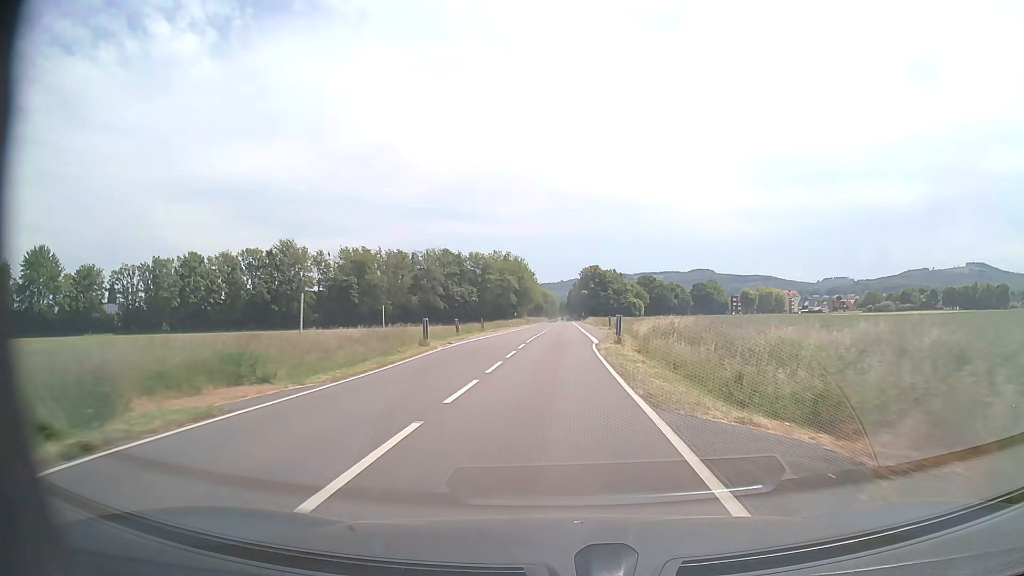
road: tertiary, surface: asphalt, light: Day
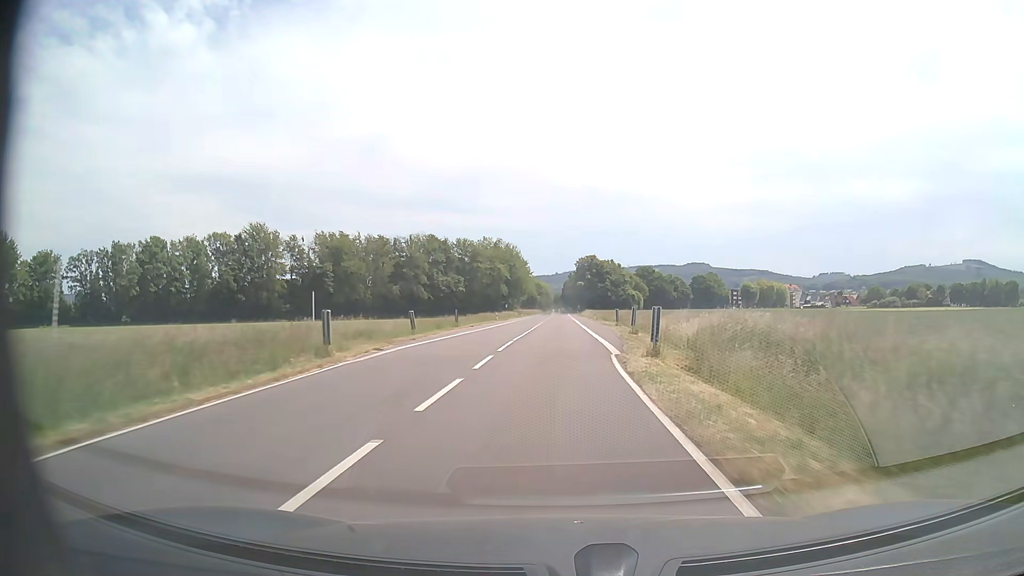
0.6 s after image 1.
(0.0, +13.9) m; 0°
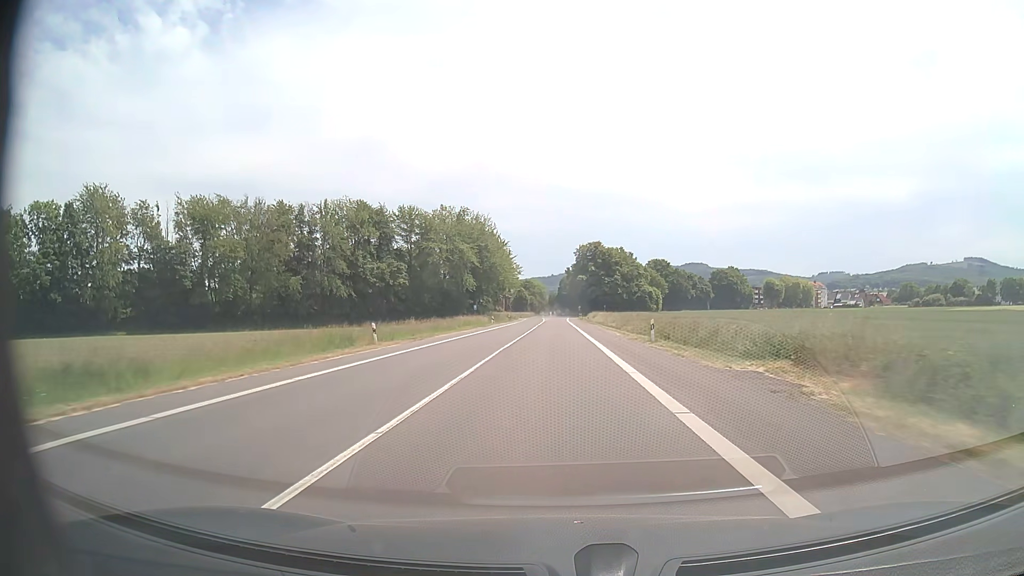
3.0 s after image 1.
(+0.4, +55.6) m; 0°
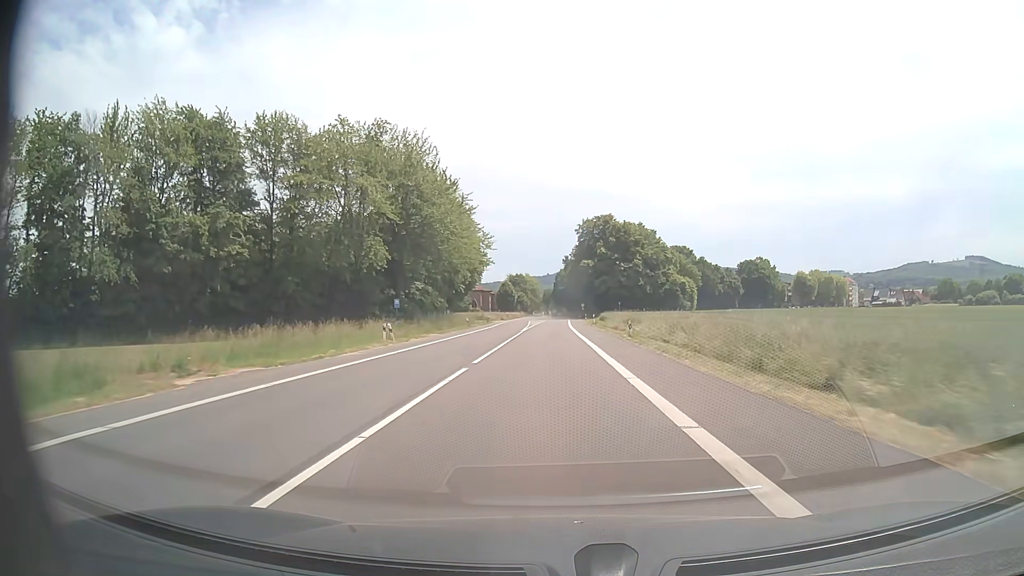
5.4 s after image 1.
(+0.1, +53.6) m; 0°
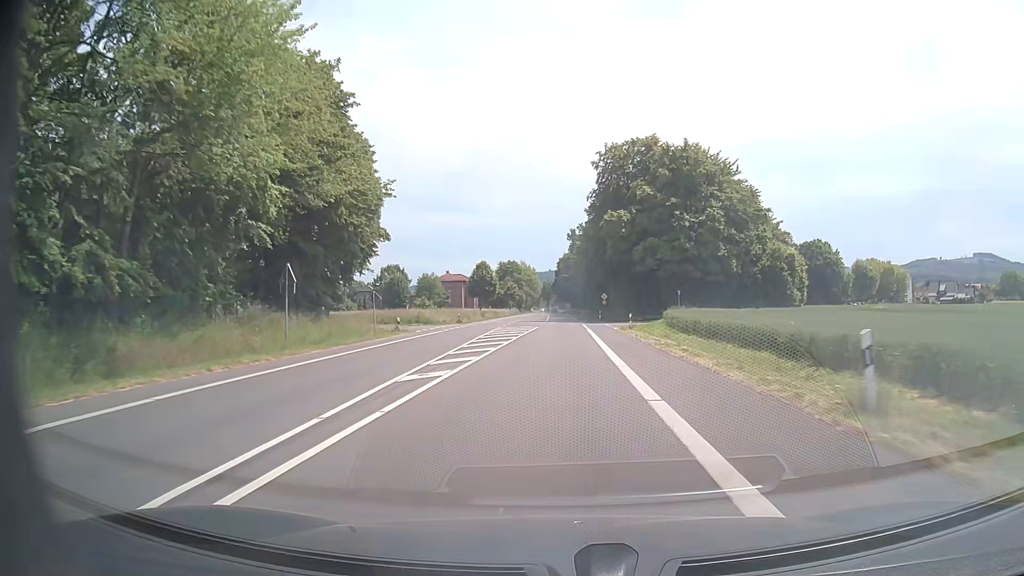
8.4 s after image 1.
(-0.1, +61.8) m; 0°
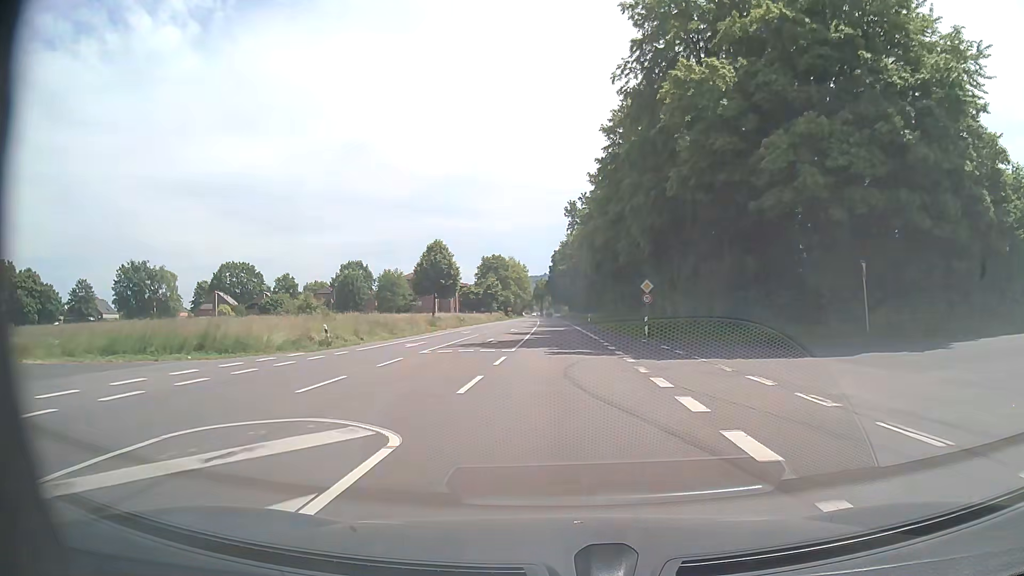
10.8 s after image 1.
(+0.2, +43.1) m; 0°
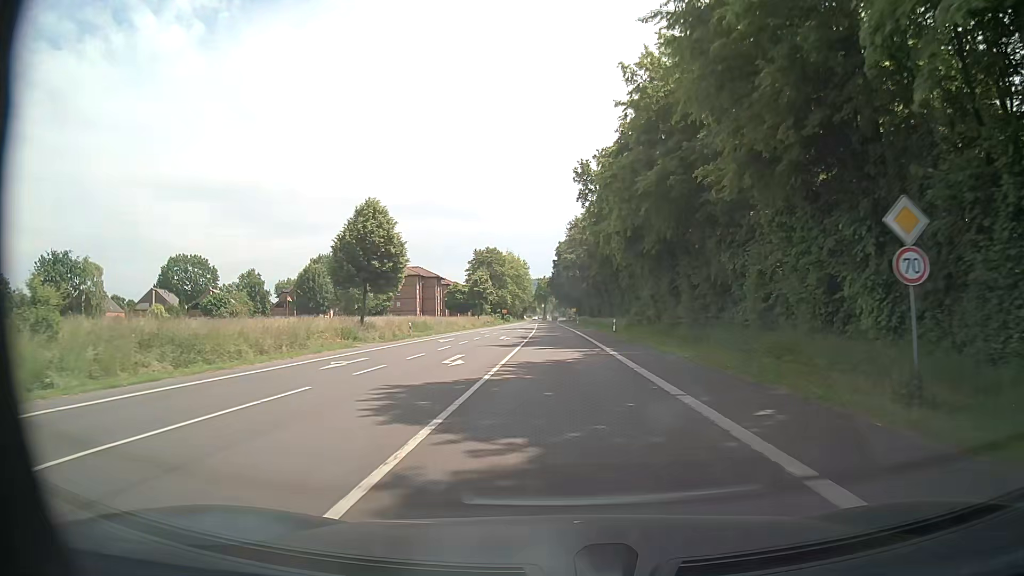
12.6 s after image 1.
(-0.1, +31.1) m; 0°
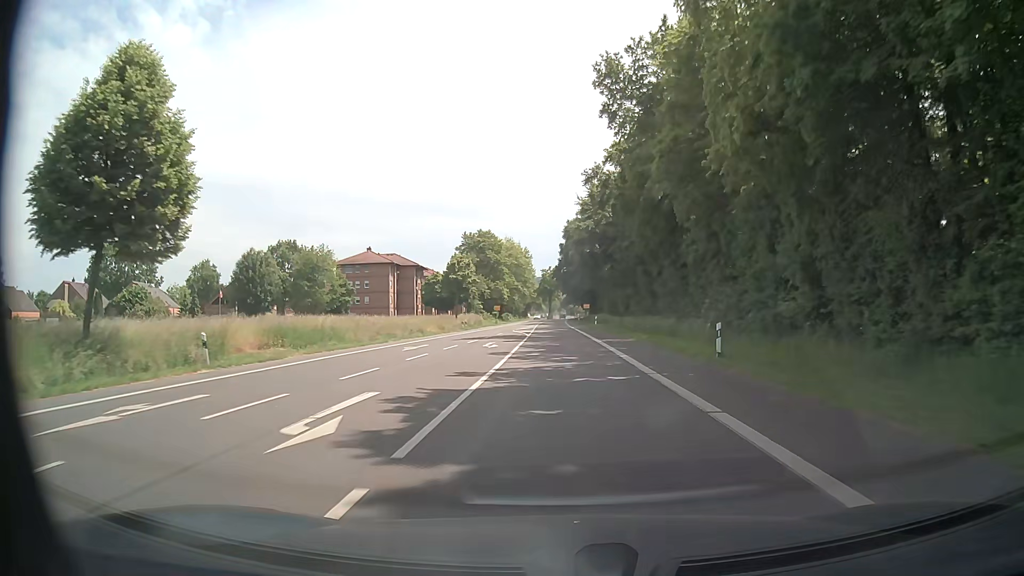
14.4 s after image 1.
(-0.4, +32.1) m; -1°
(0, +10) (0, +20) (0, +30) (0, +40) (0, +50) (0, +60) (0, +70) (0, +80) (0, +90) (0, +100) m
